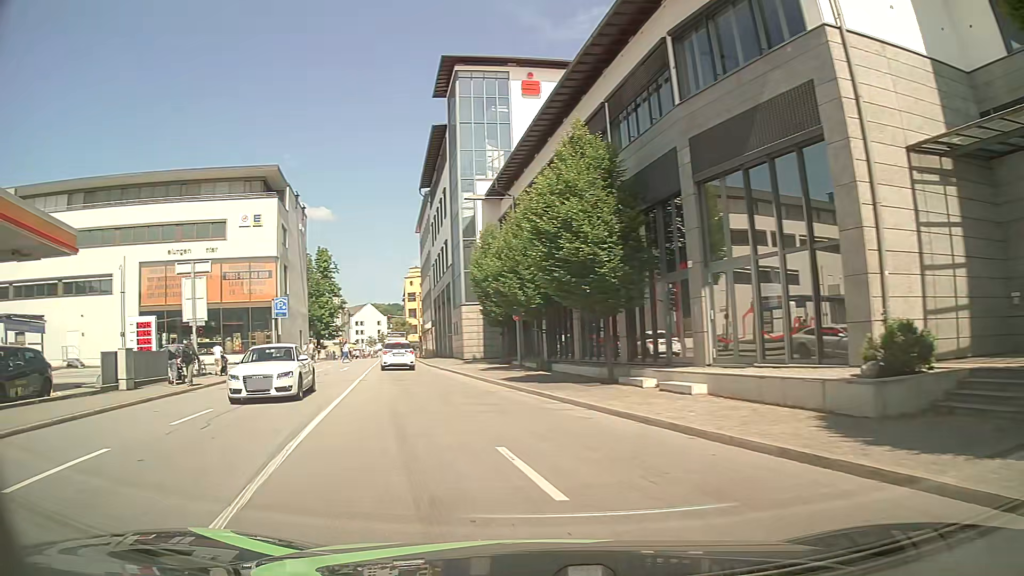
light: Day
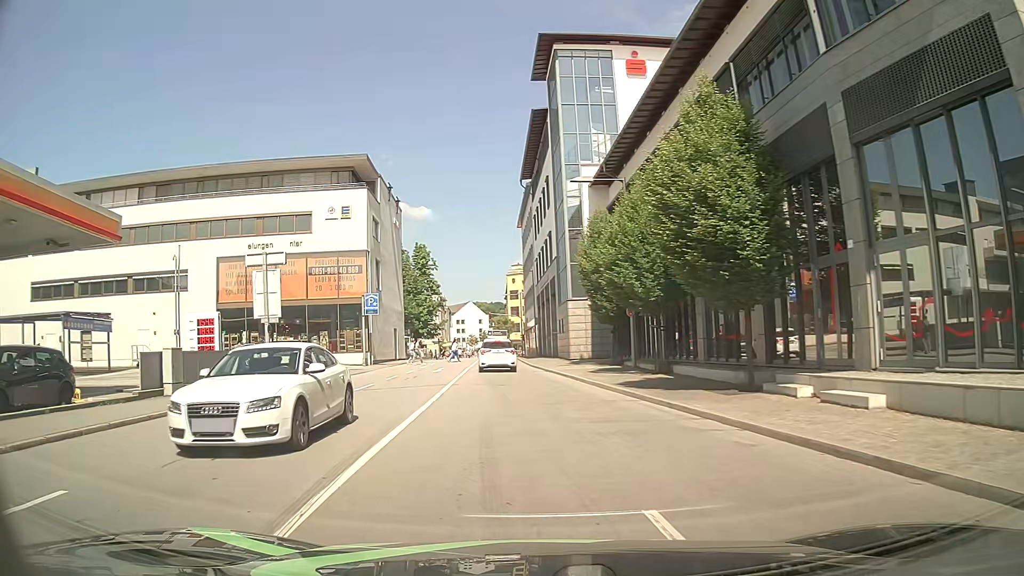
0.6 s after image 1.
(-0.3, +3.3) m; -10°
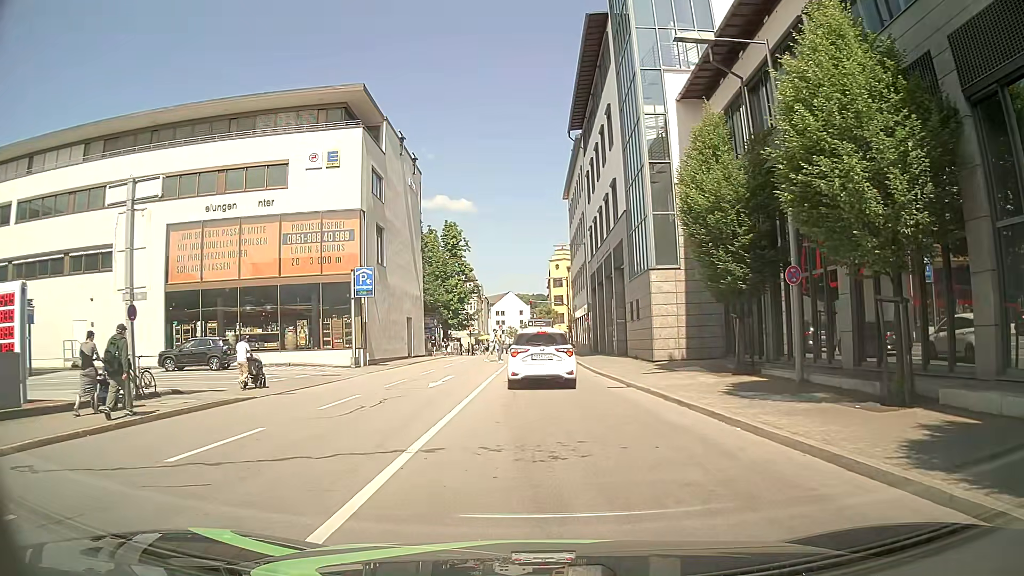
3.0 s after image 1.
(-0.7, +13.4) m; -3°
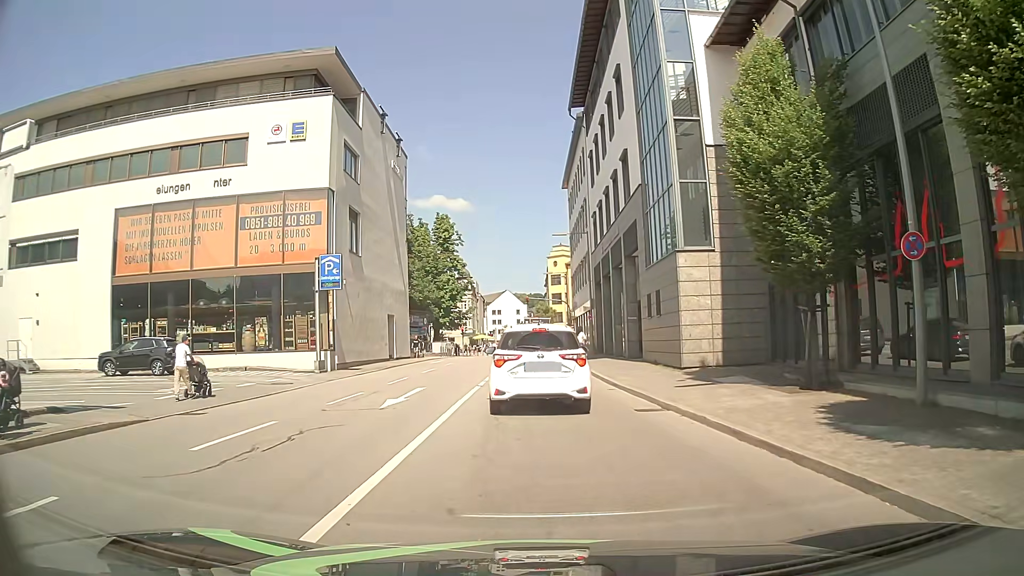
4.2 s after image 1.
(0.0, +5.1) m; 0°
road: primary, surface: asphalt
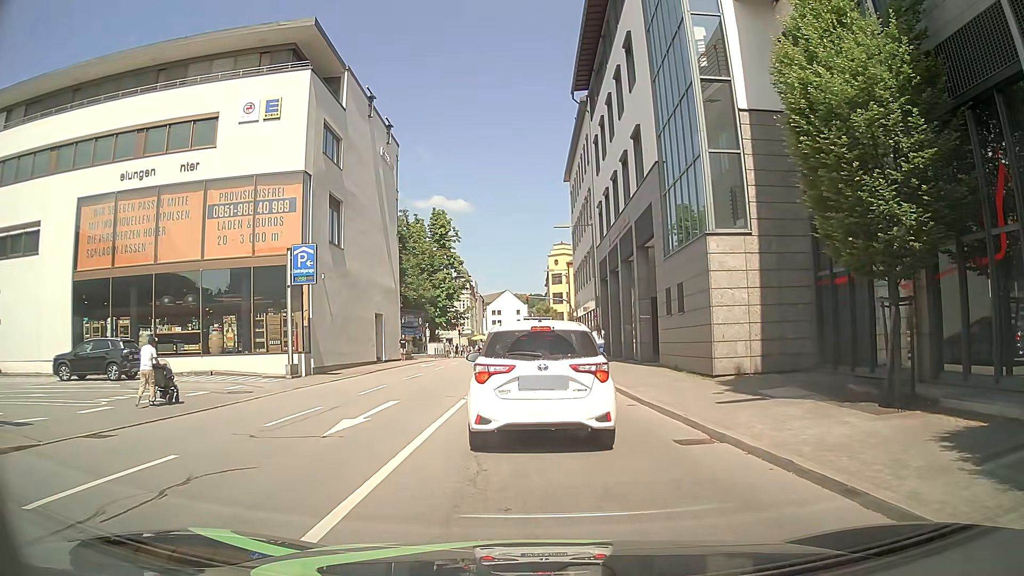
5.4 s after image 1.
(0.0, +3.3) m; +1°
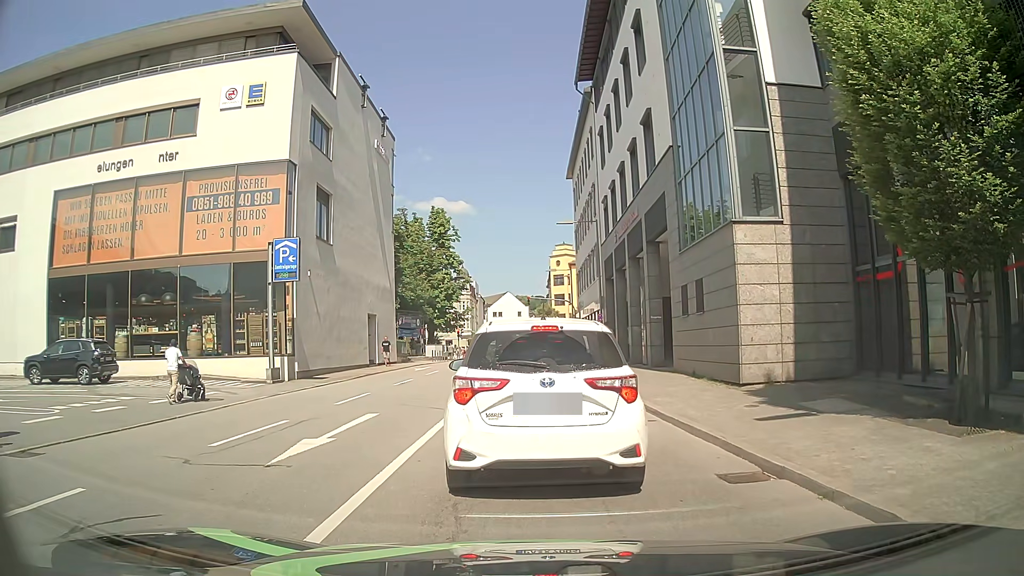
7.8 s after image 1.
(0.0, +1.9) m; -1°
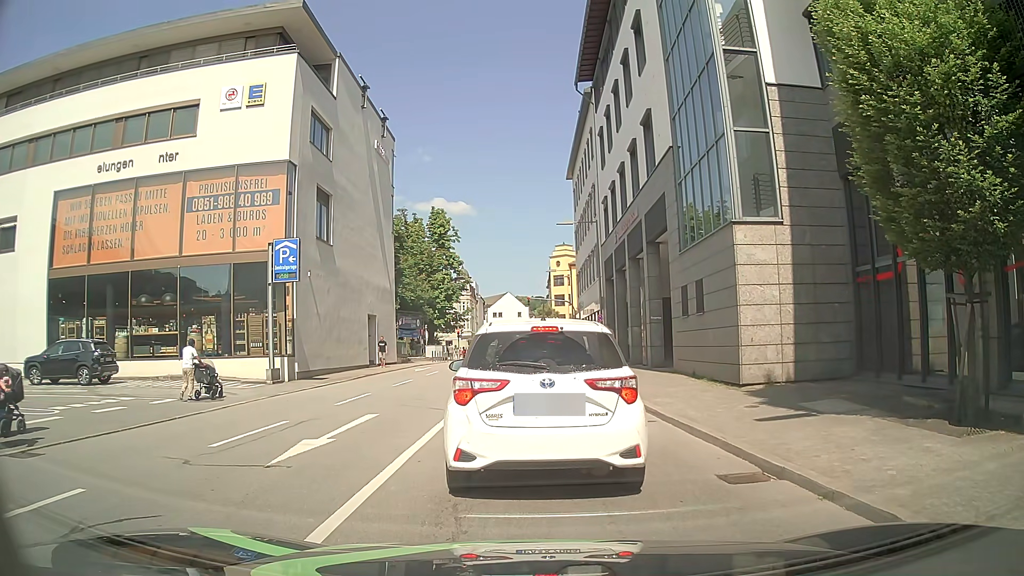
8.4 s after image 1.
(0.0, 0.0) m; 0°
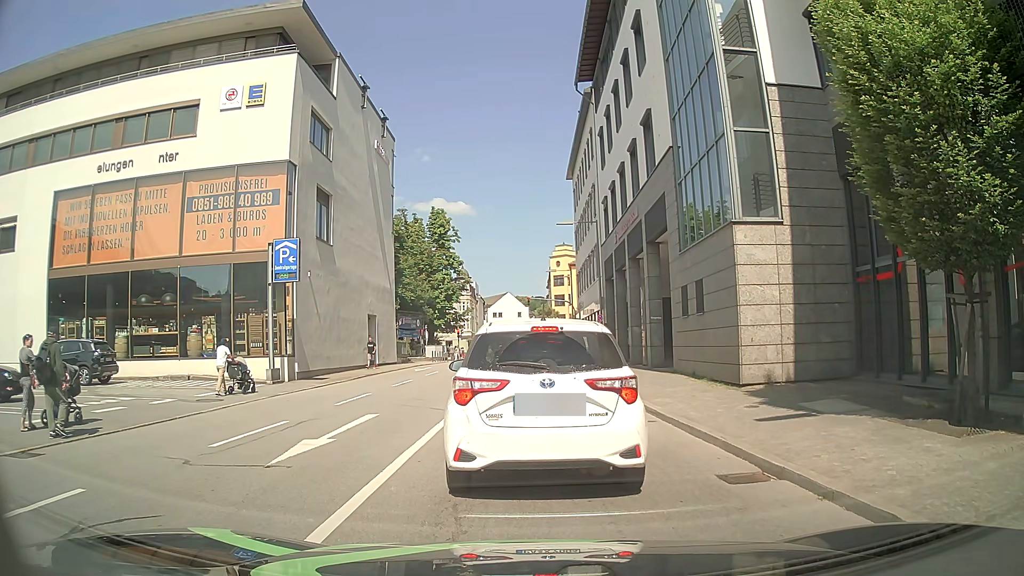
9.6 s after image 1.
(0.0, 0.0) m; 0°
(0, +10) (0, +20) (0, +30) (0, +40) (0, +50) (0, +60) (0, +70) (+4, +79) (+11, +86) (+19, +92) m
